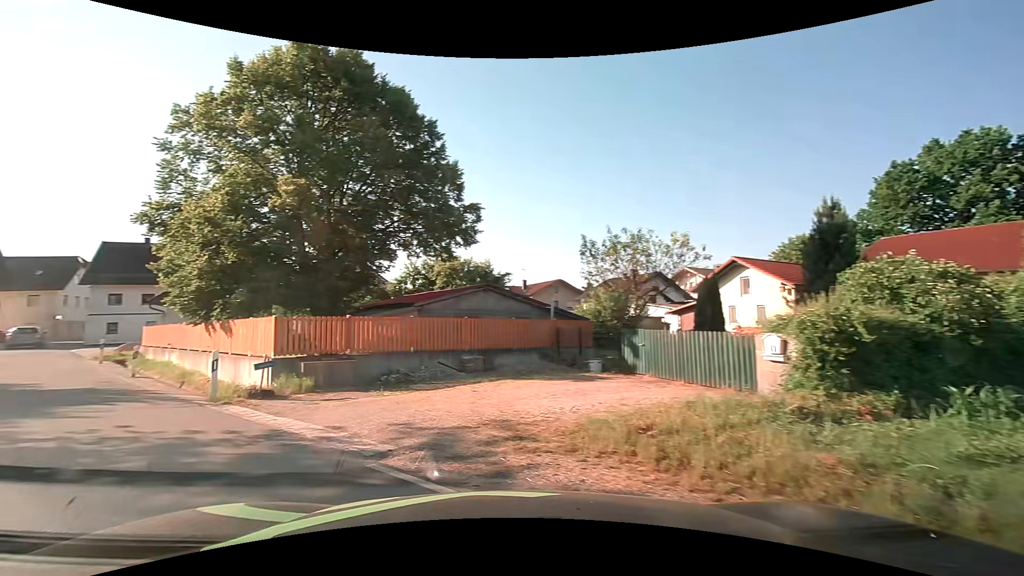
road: residential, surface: asphalt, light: Day
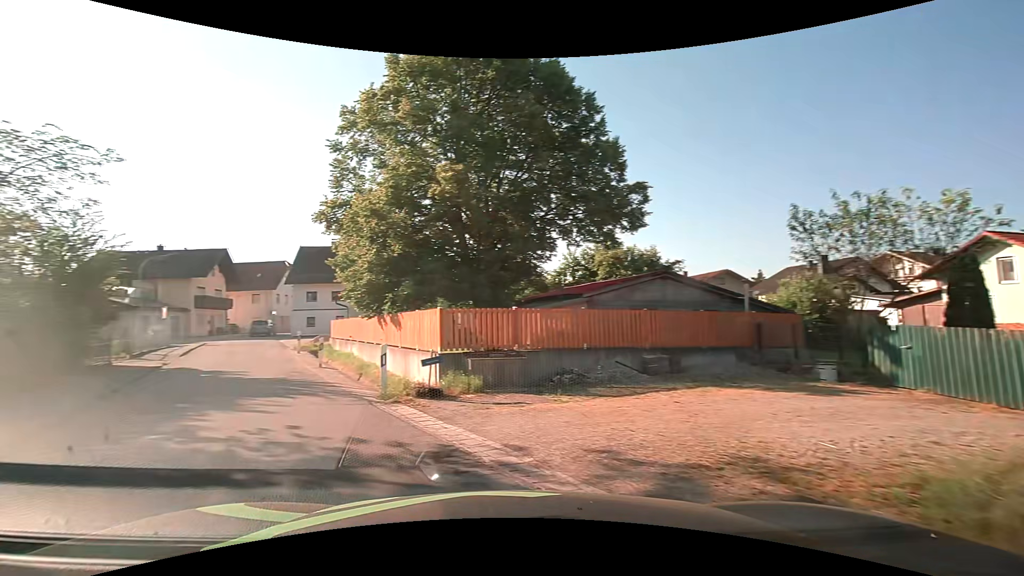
(-0.3, +2.2) m; -17°
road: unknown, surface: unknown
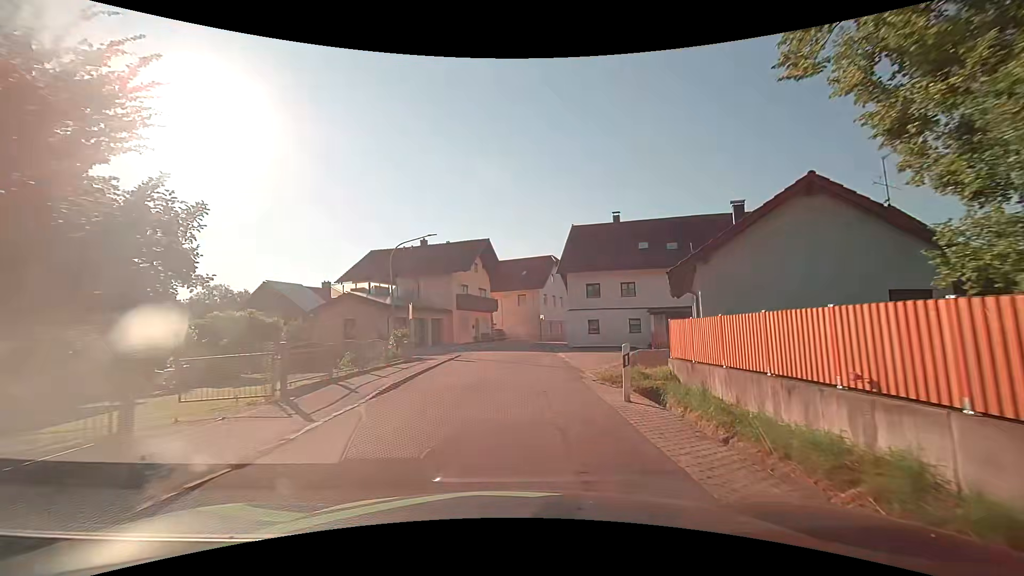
(-7.0, +16.6) m; -27°
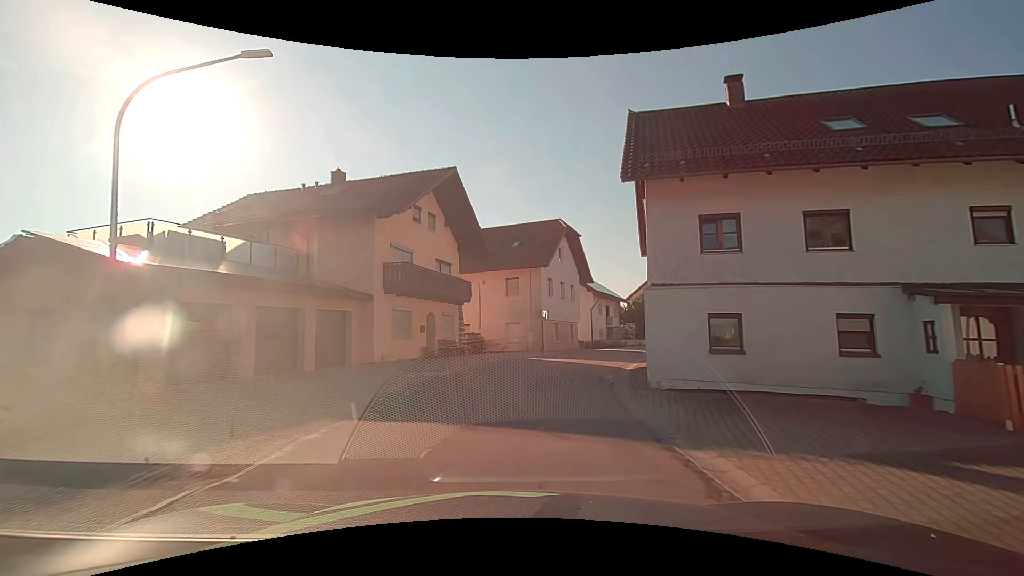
(+0.1, +21.5) m; +1°
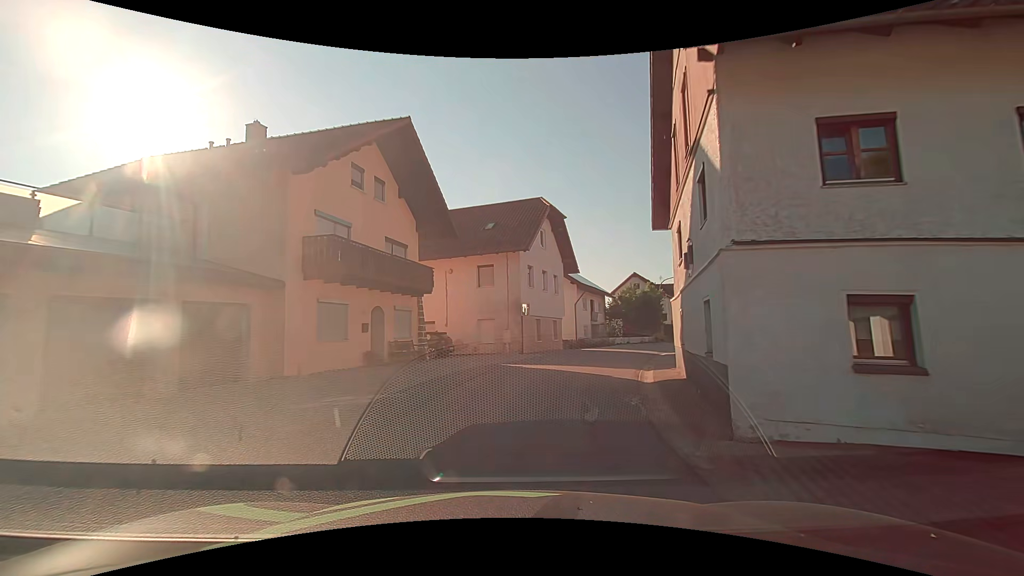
(+0.2, +5.7) m; +3°
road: tertiary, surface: asphalt
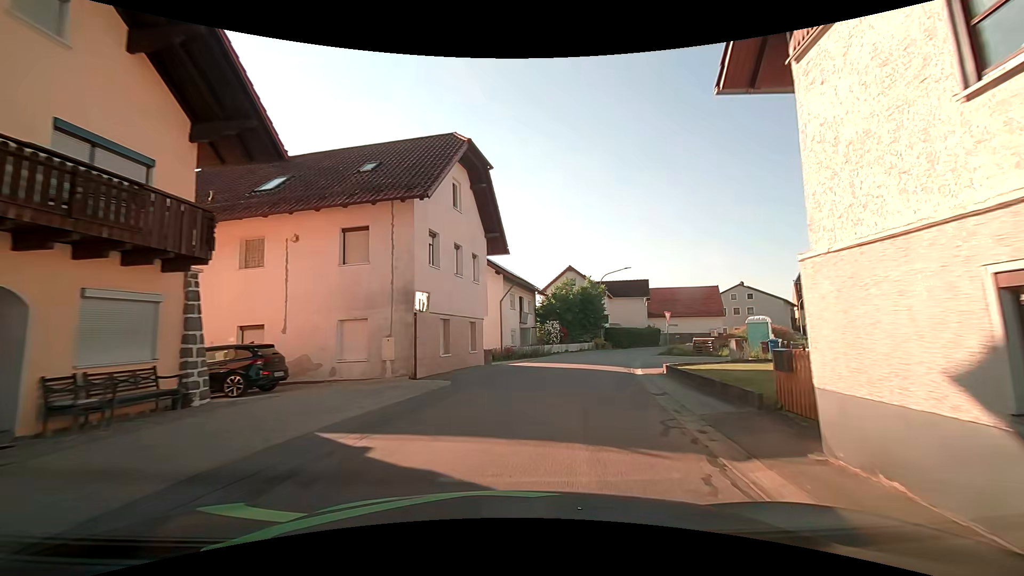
(+0.8, +11.3) m; +11°
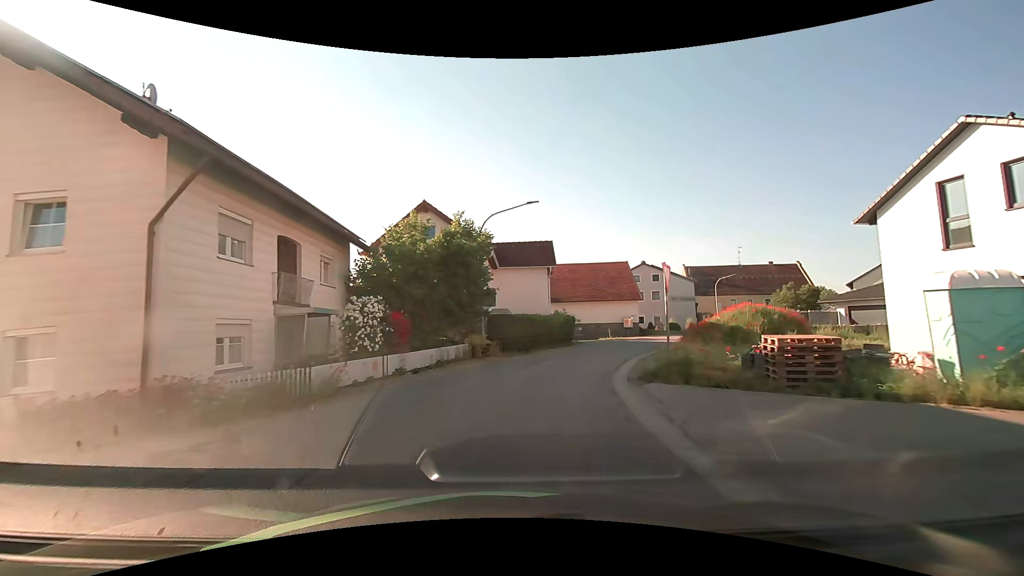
(+2.5, +22.5) m; +12°
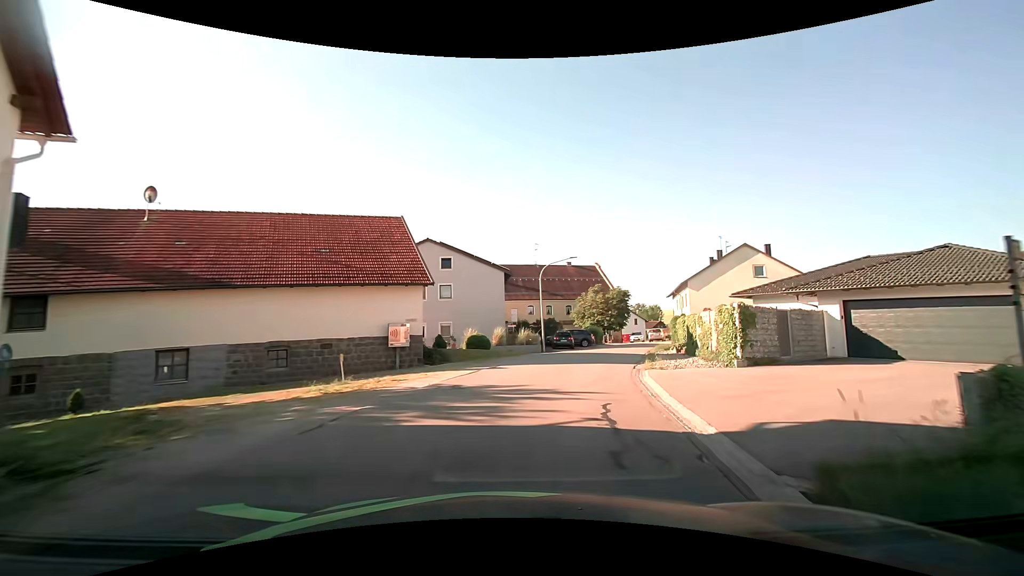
(+6.0, +28.3) m; +26°
(+1, +10) (+3, +20) (+6, +29) (+9, +39) (+12, +48) (+16, +58) (+19, +67) (+21, +77) (+22, +87) (+20, +96) m
